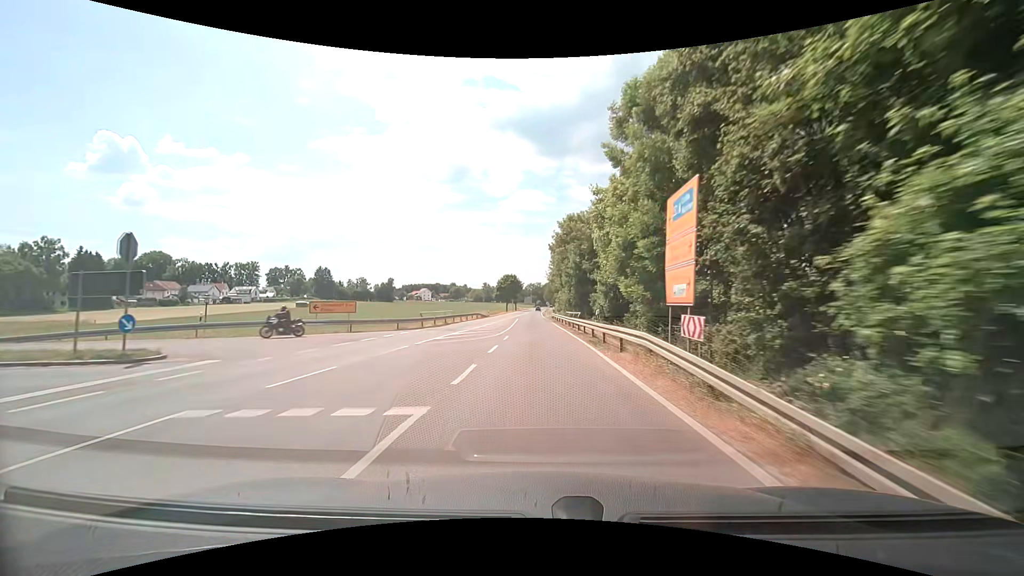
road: secondary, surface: asphalt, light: Day
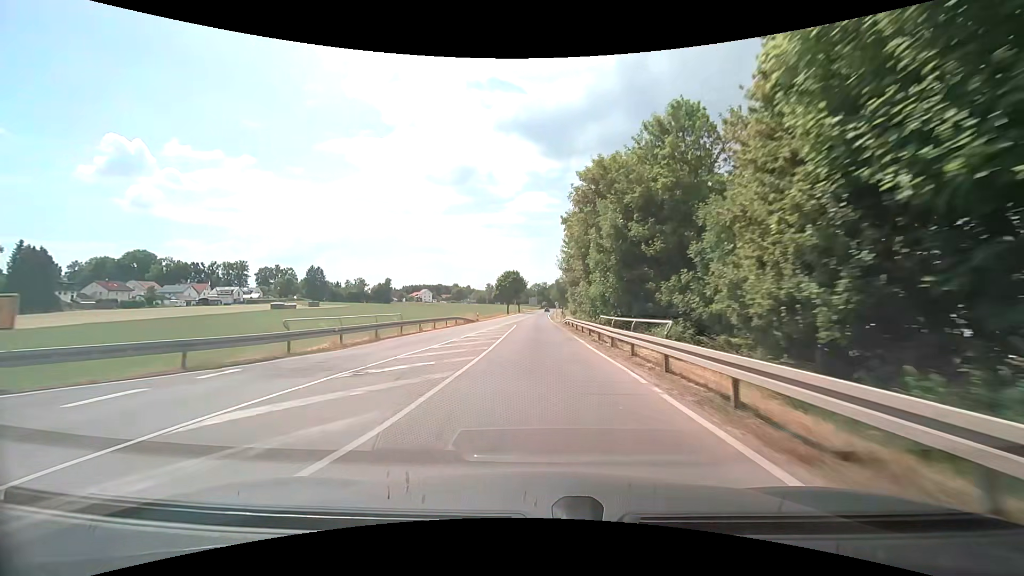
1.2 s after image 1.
(-0.1, +20.8) m; 0°
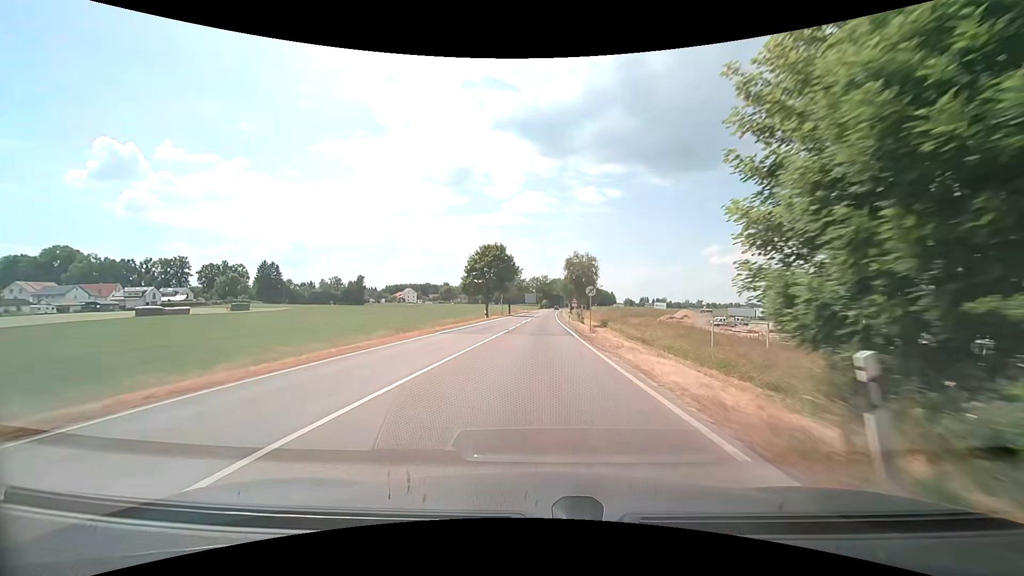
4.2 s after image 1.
(-0.3, +52.2) m; 0°
(0, +10) (0, +20) (0, +30) (0, +40) (+1, +50) (+1, +60) (+1, +70) (+1, +80) (+2, +90) (+2, +100) m
